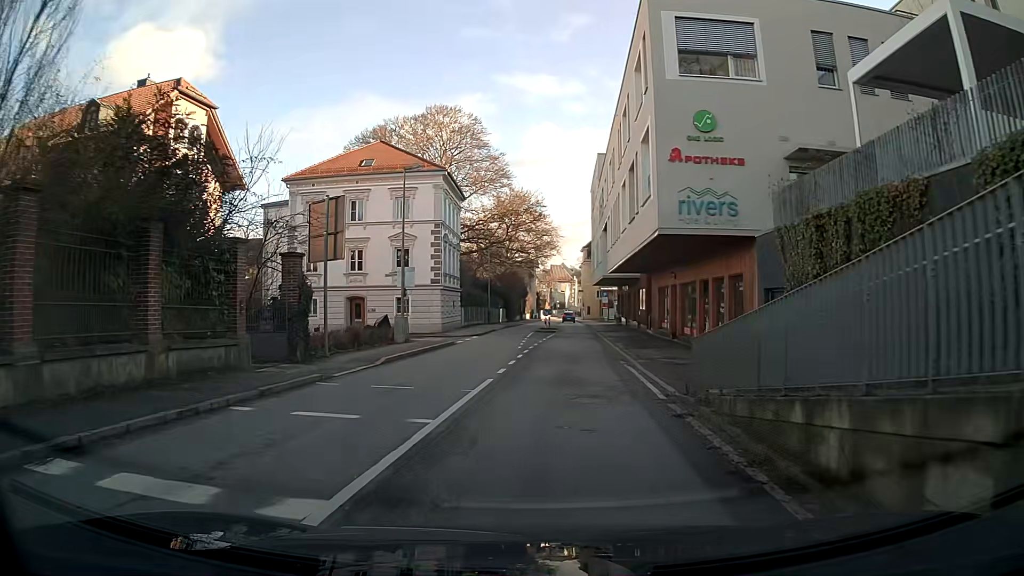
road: primary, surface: asphalt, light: Day
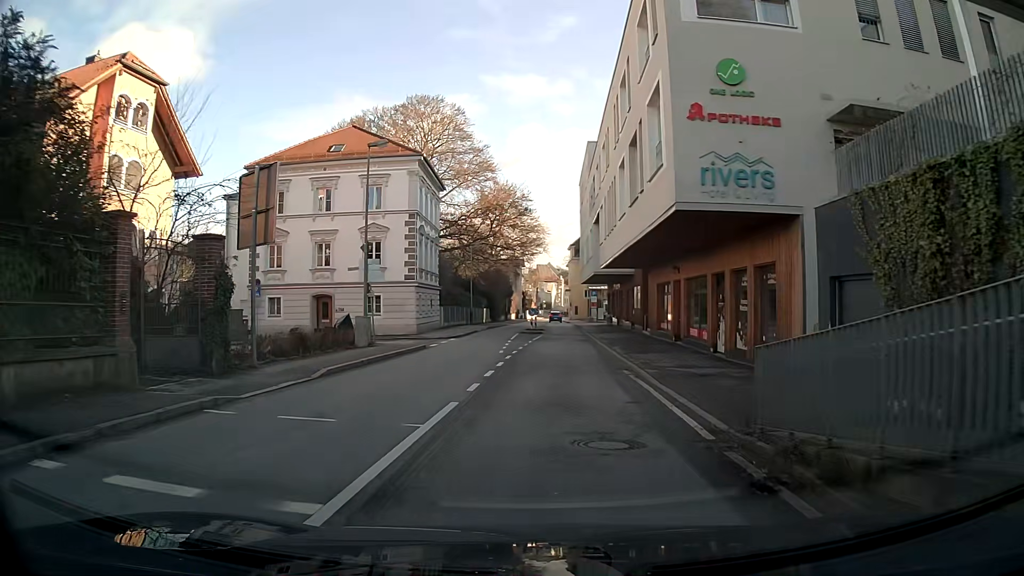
(+0.1, +4.2) m; +2°
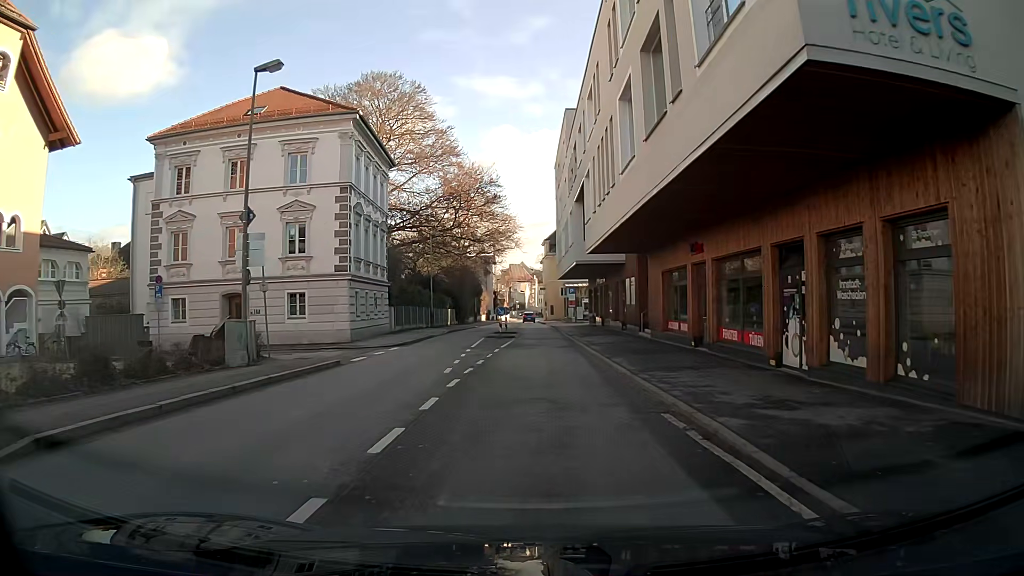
(+0.2, +9.0) m; +2°
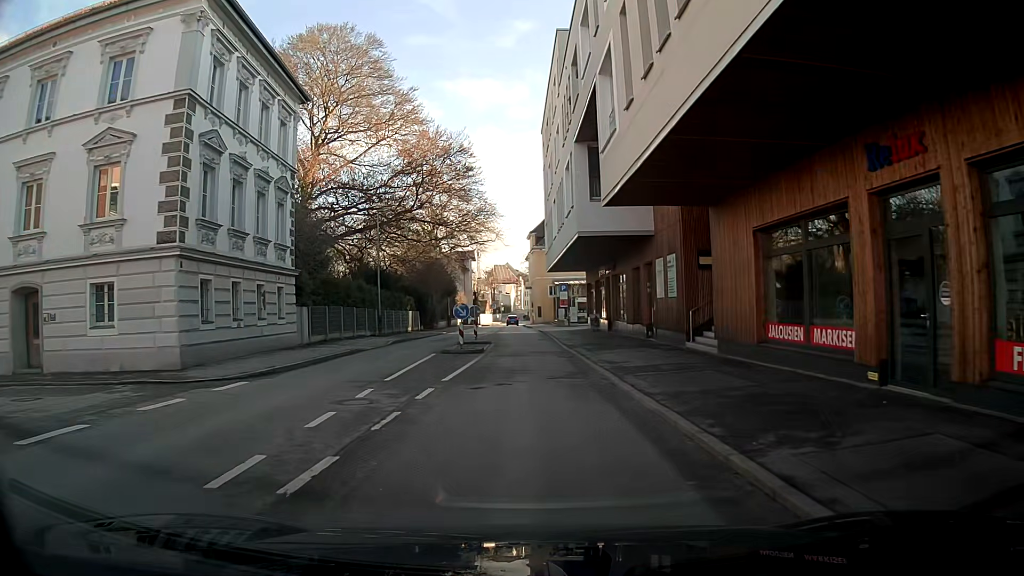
(+0.2, +14.2) m; +3°
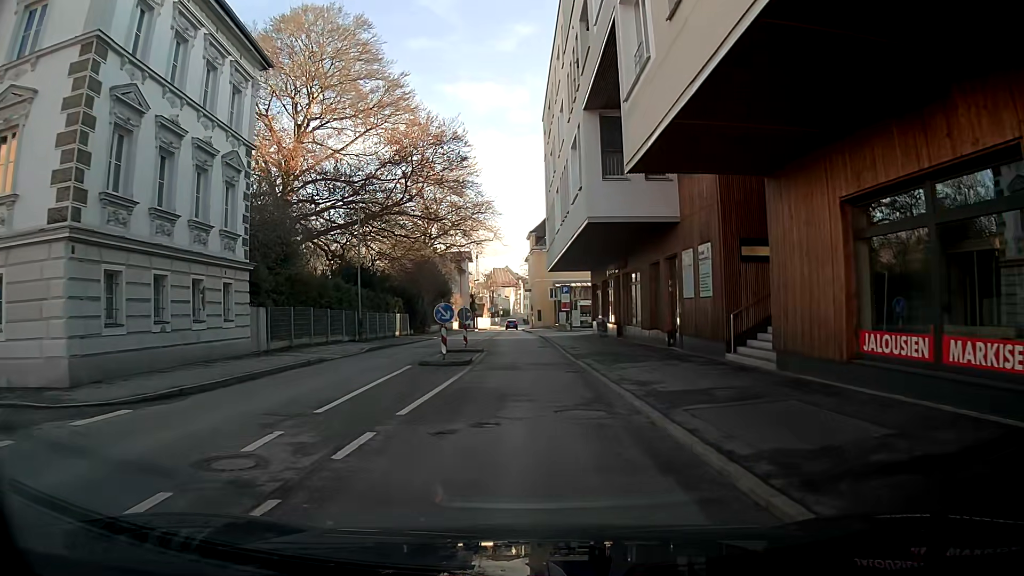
(+0.1, +4.7) m; +2°
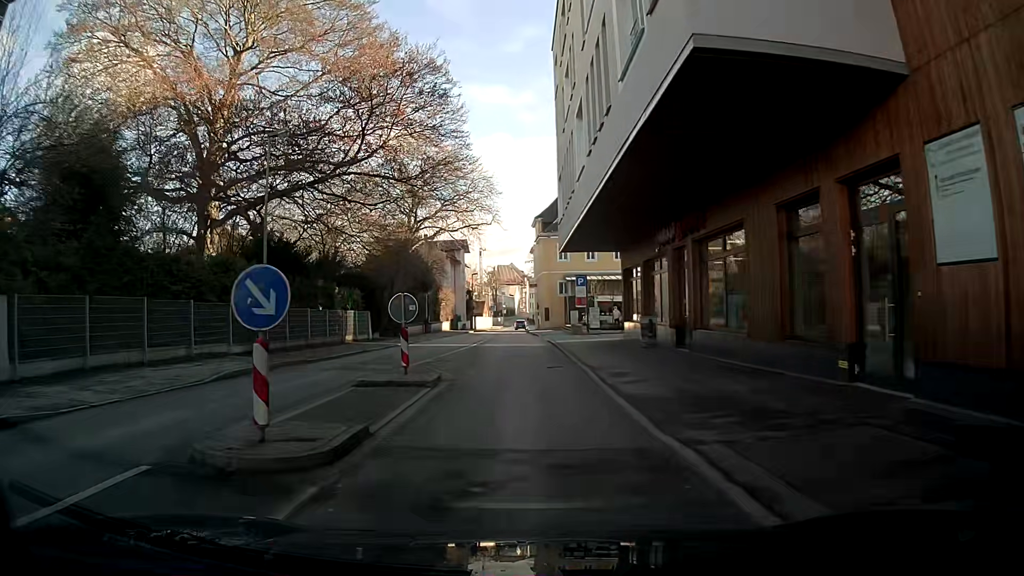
(-0.2, +13.9) m; -3°
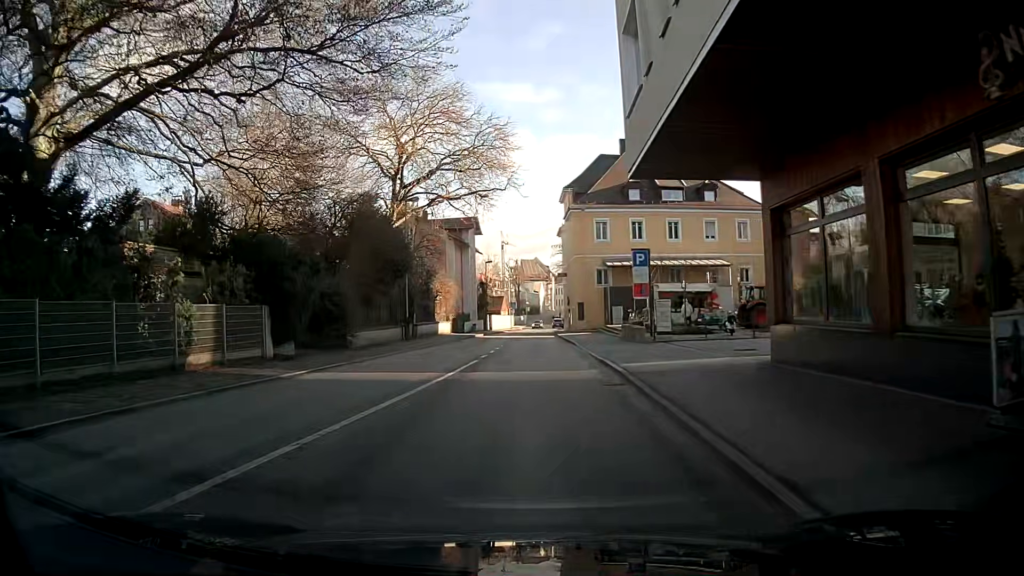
(-0.6, +18.2) m; -3°
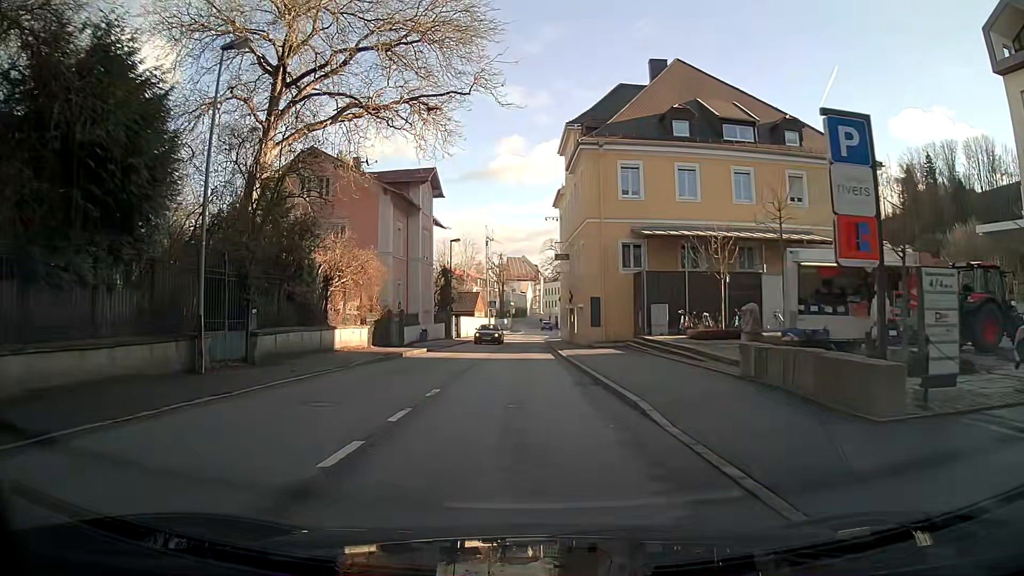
(+0.3, +23.1) m; +1°
(0, +10) (0, +20) (-1, +30) (-1, +40) (-1, +50) (0, +60) (0, +70) (+1, +80) (+2, +90) (+2, +100) m
